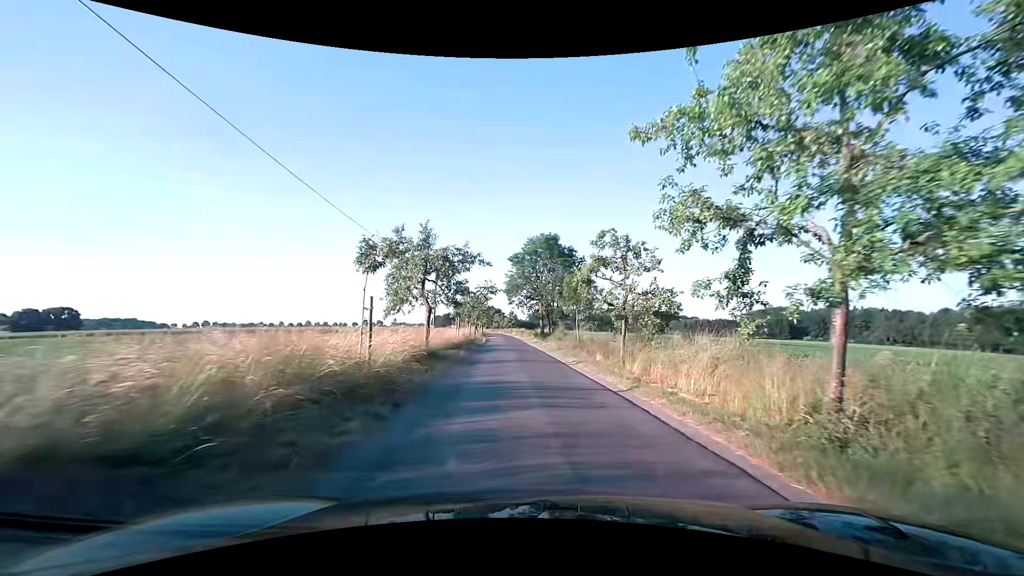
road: unclassified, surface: asphalt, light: Day
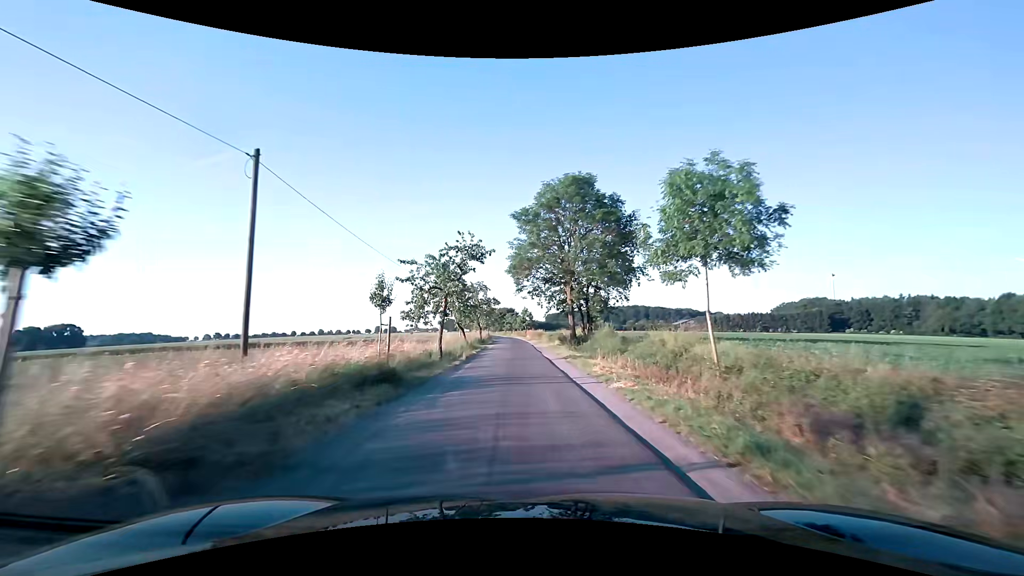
(-0.1, +26.1) m; -2°
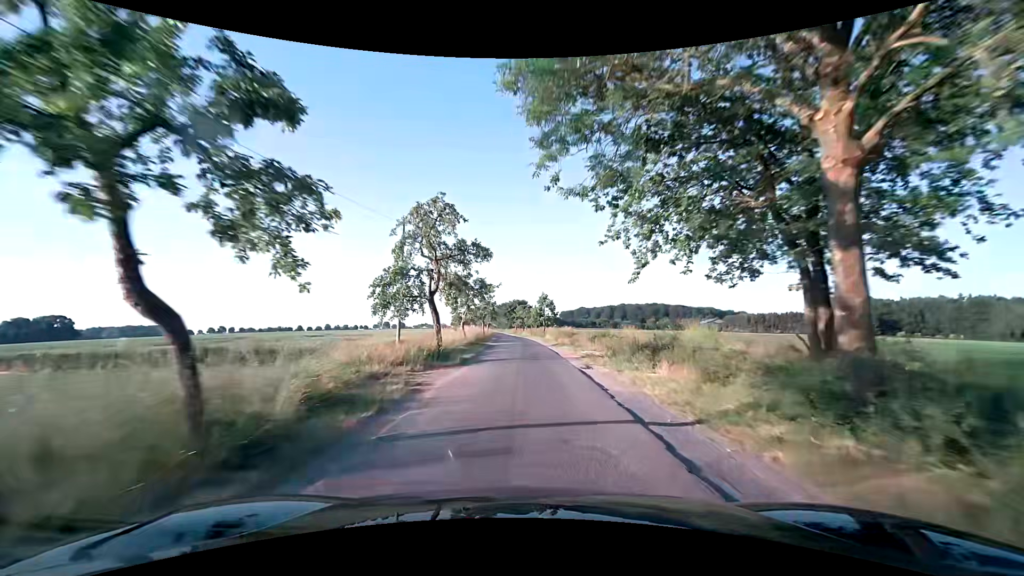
(-0.7, +32.9) m; -2°
(0, +10) (0, +20) (0, +30) (0, +40) (0, +50) (-1, +60) (-1, +70) (-2, +80) (-3, +90) (-4, +100) m
